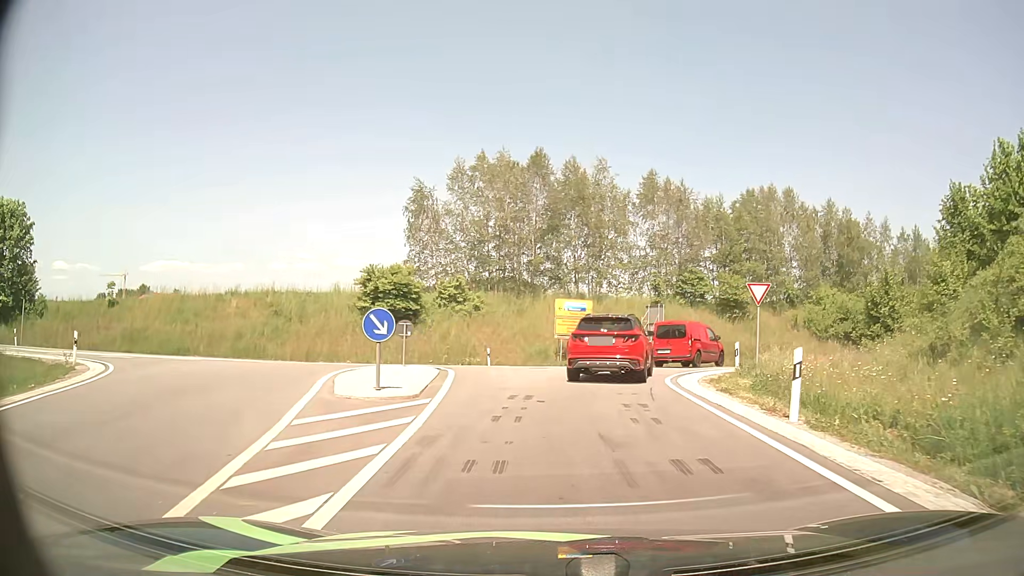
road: primary_link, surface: asphalt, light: Day
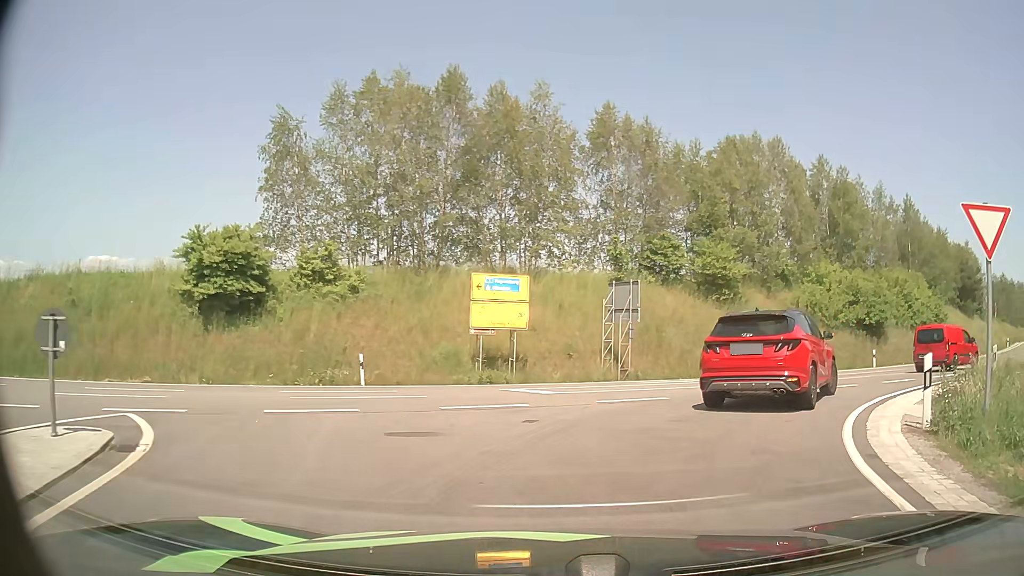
(+0.2, +14.6) m; +6°
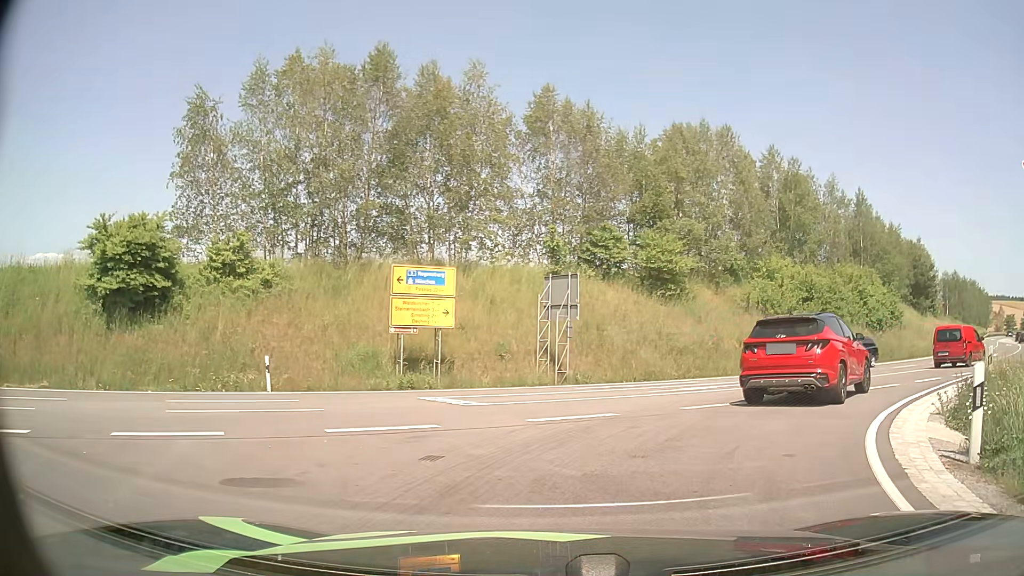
(+0.1, +2.6) m; +6°
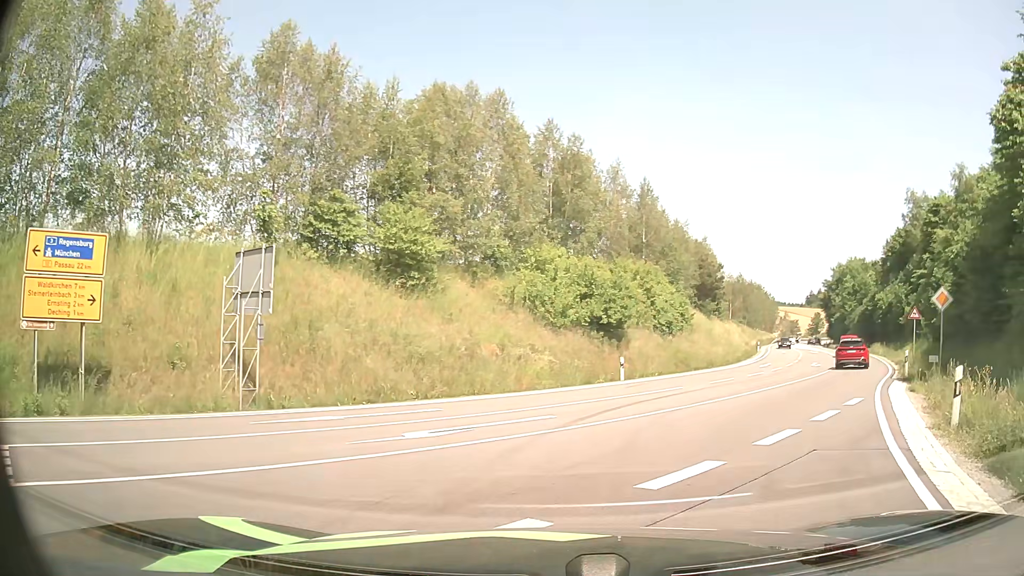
(+1.3, +7.8) m; +19°
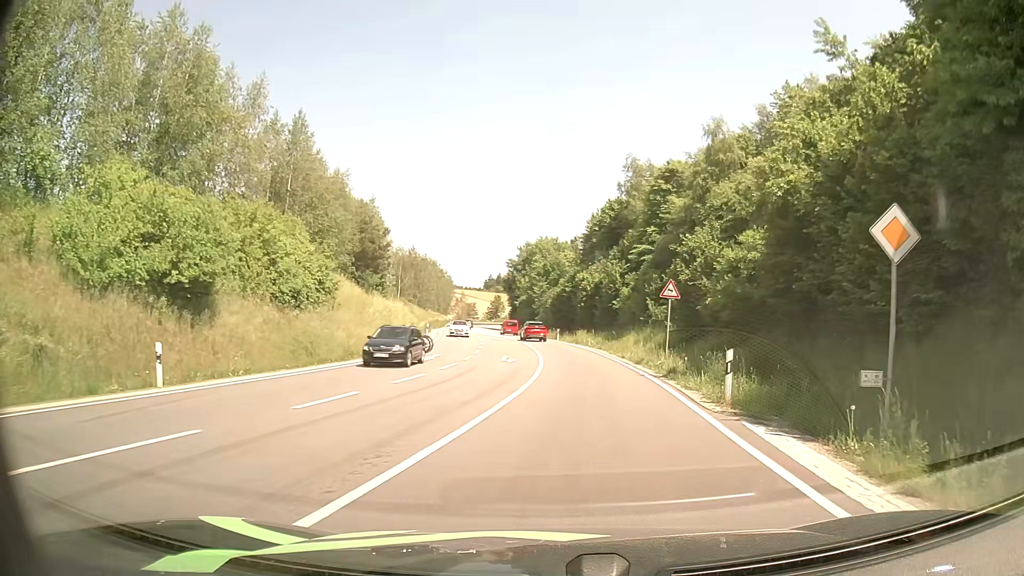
(+4.5, +14.2) m; +29°
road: secondary
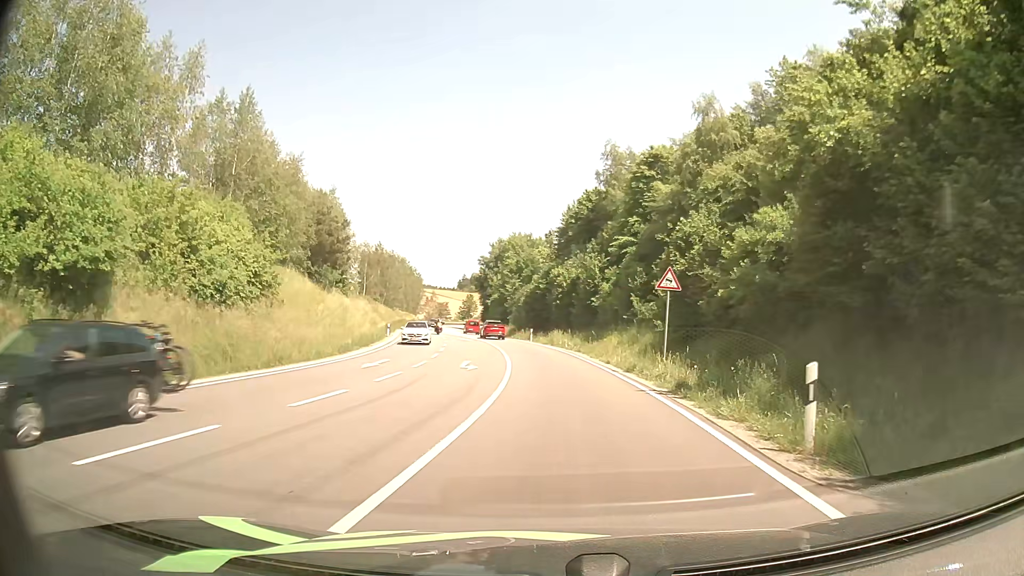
(+0.1, +5.7) m; +1°
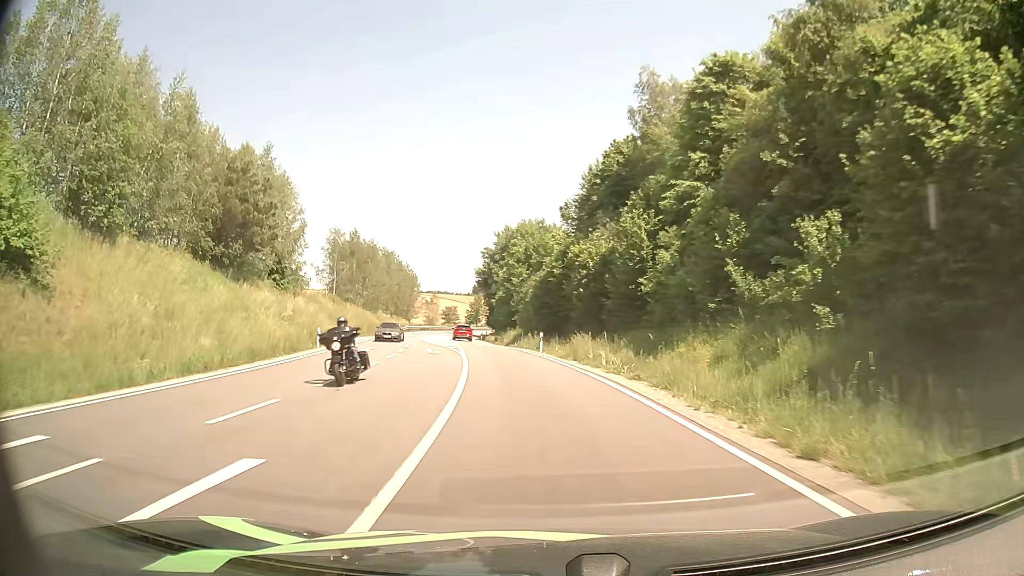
(+0.3, +21.4) m; -1°
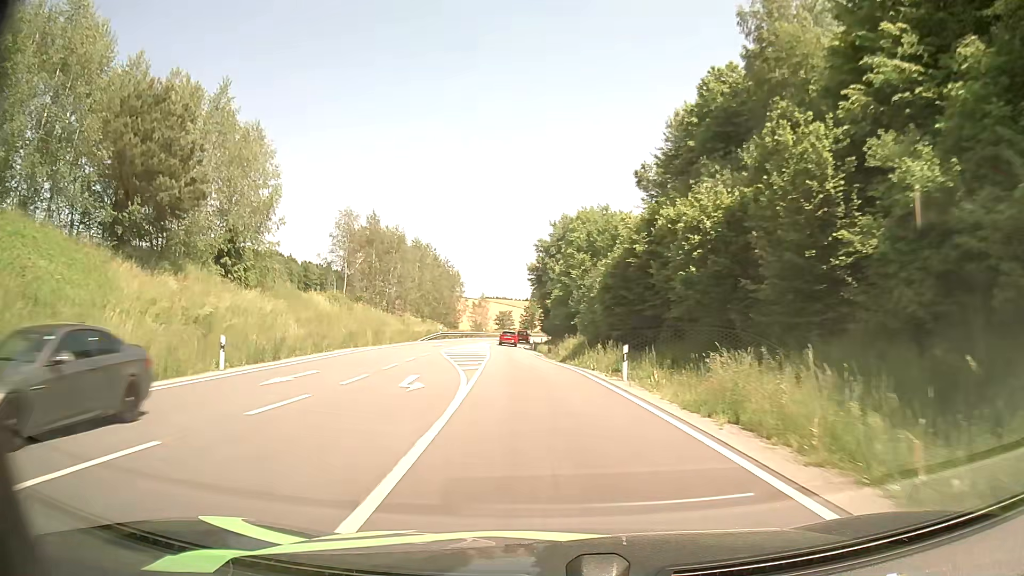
(-0.7, +17.5) m; -5°
(0, +10) (-1, +20) (-1, +30) (-2, +40) (-3, +50) (-3, +60) (-4, +70) (-4, +80) (-4, +90) (-4, +100) m
